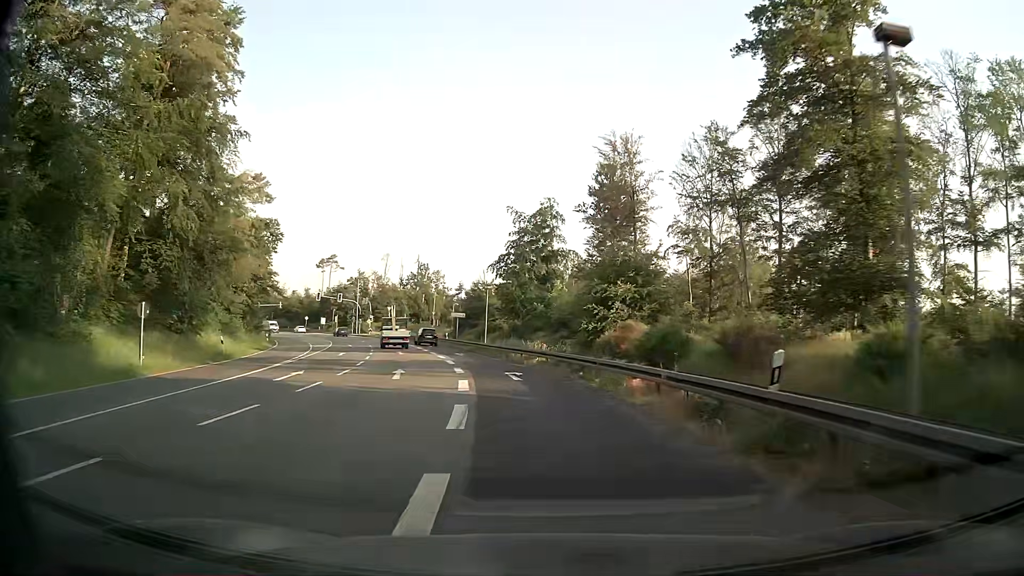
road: primary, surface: asphalt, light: Day
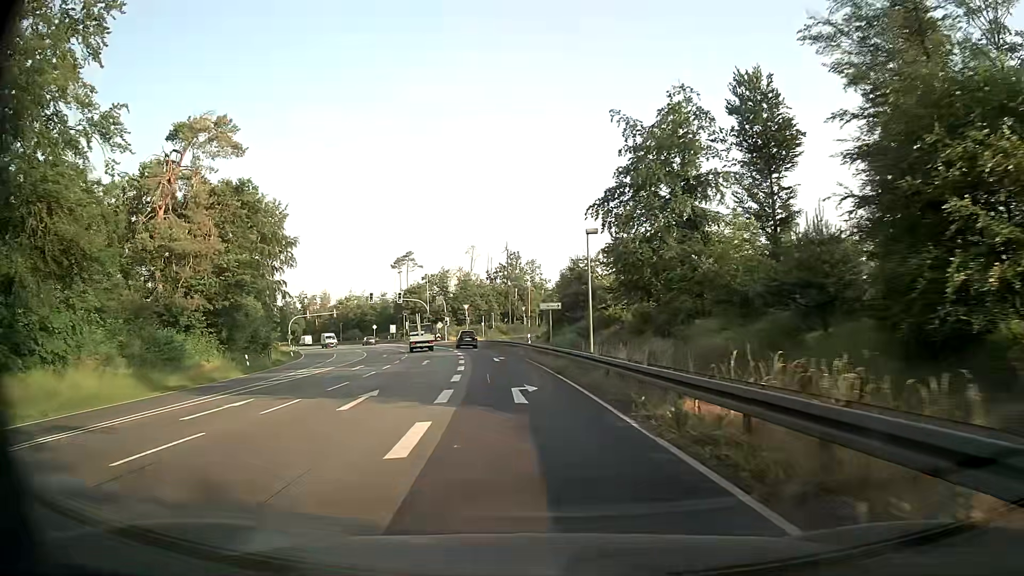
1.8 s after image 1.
(-2.2, +26.7) m; -10°
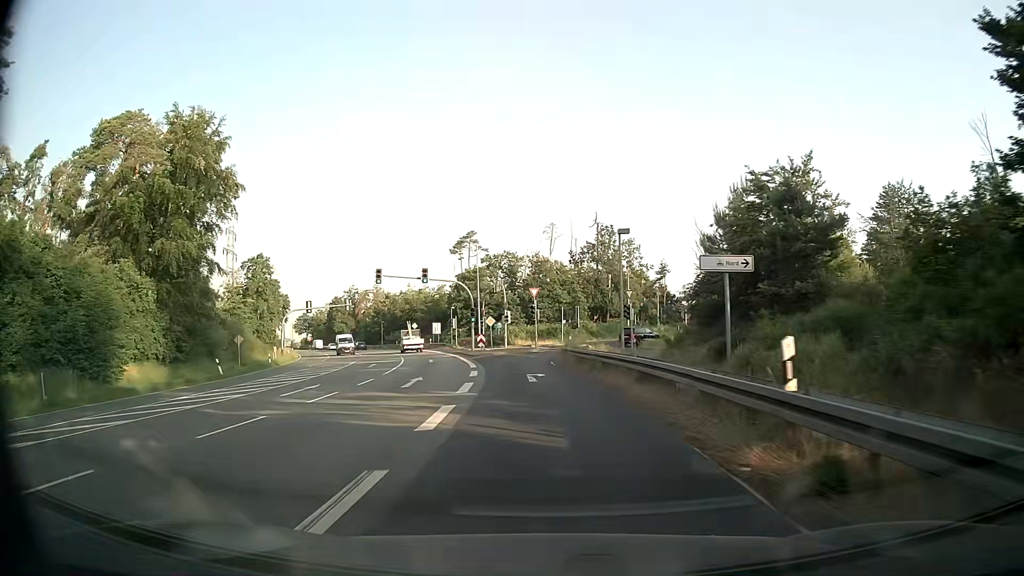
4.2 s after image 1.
(-2.5, +34.3) m; -7°
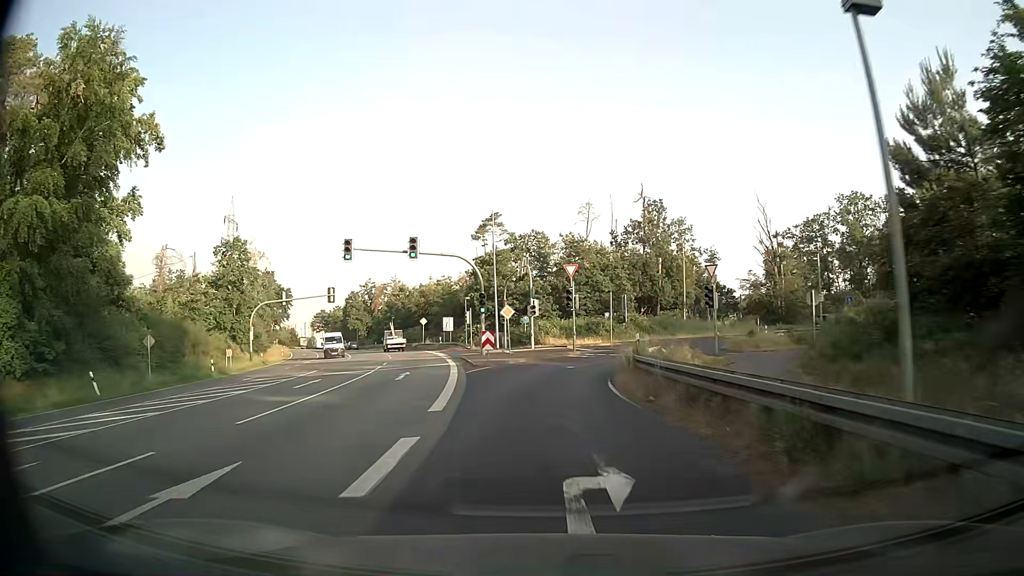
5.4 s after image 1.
(-0.4, +16.6) m; -3°
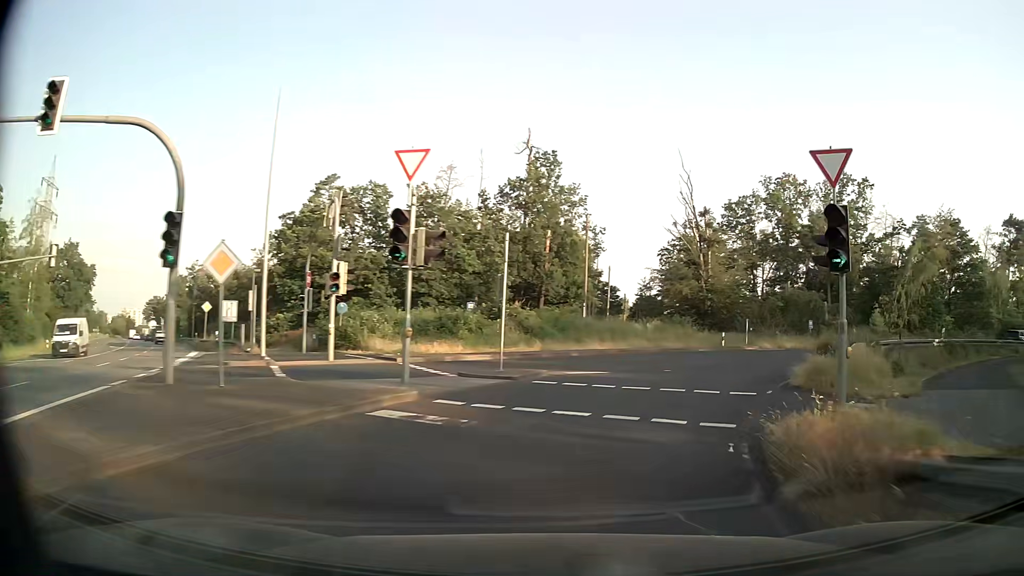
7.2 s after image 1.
(+1.1, +24.2) m; +13°
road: tertiary_link
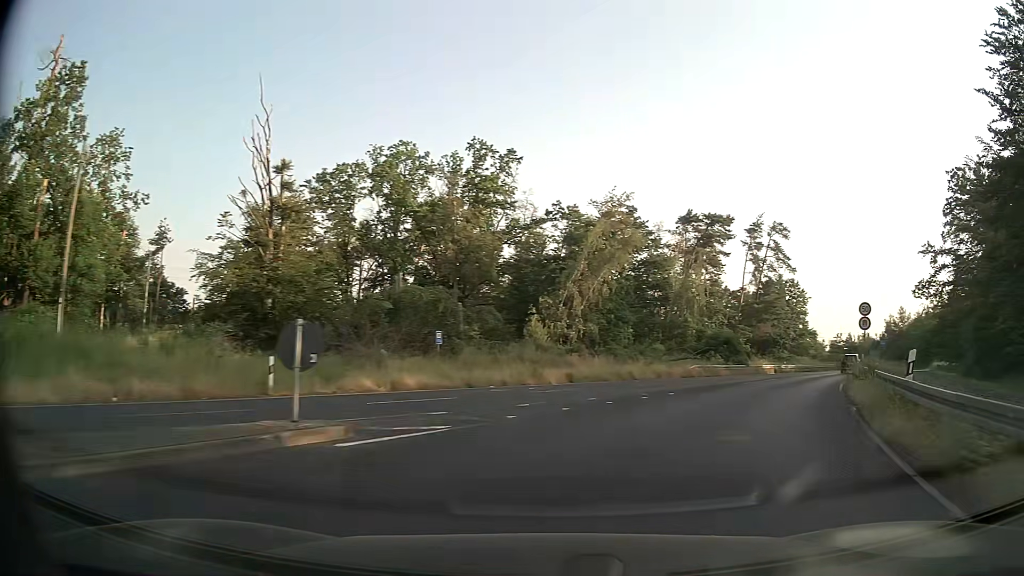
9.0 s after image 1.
(+6.3, +21.8) m; +34°
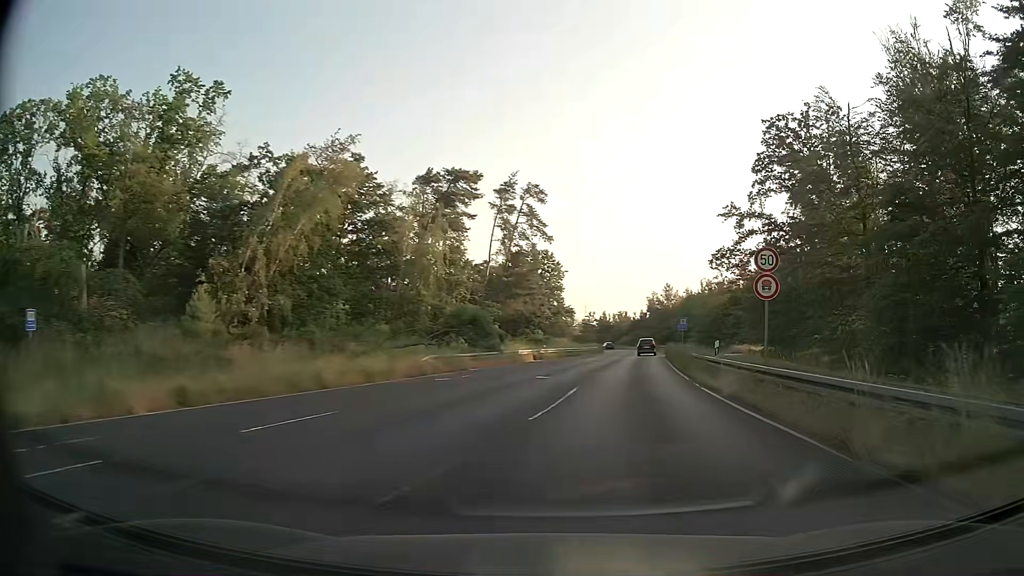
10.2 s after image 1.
(+2.9, +14.6) m; +22°
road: tertiary
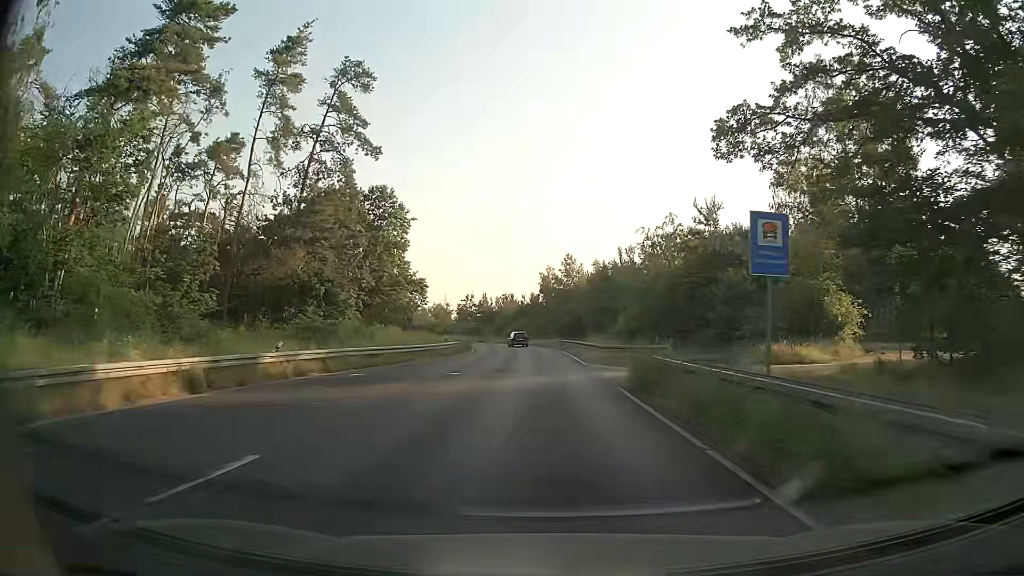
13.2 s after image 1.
(+5.3, +39.9) m; +9°
